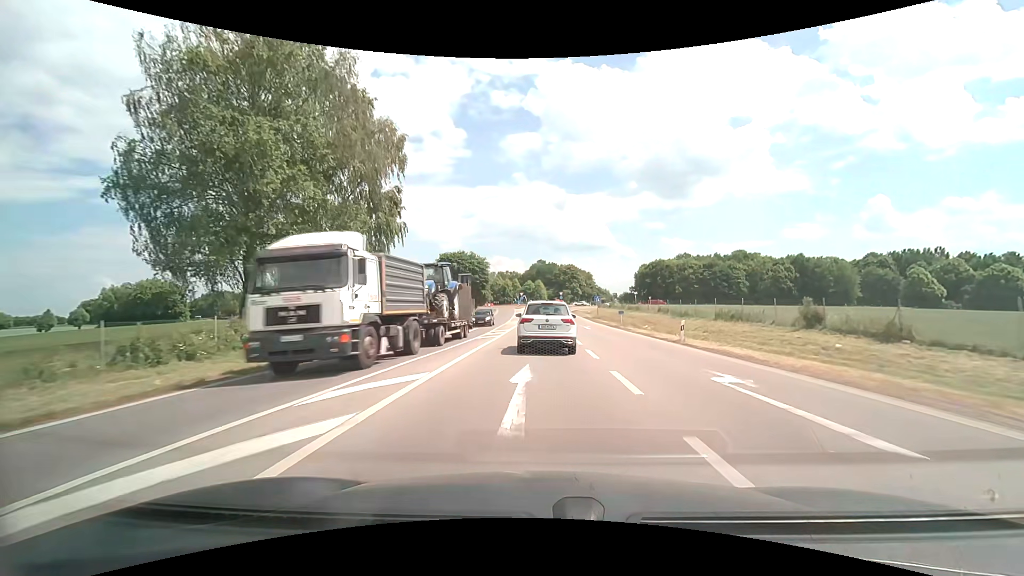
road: motorway_link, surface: asphalt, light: Day
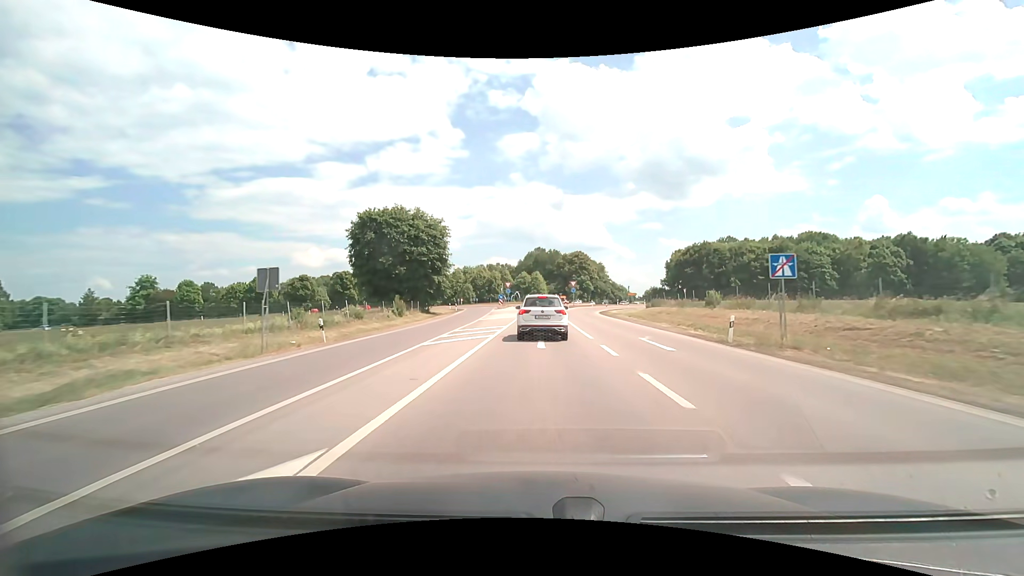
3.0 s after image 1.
(0.0, +54.9) m; 0°
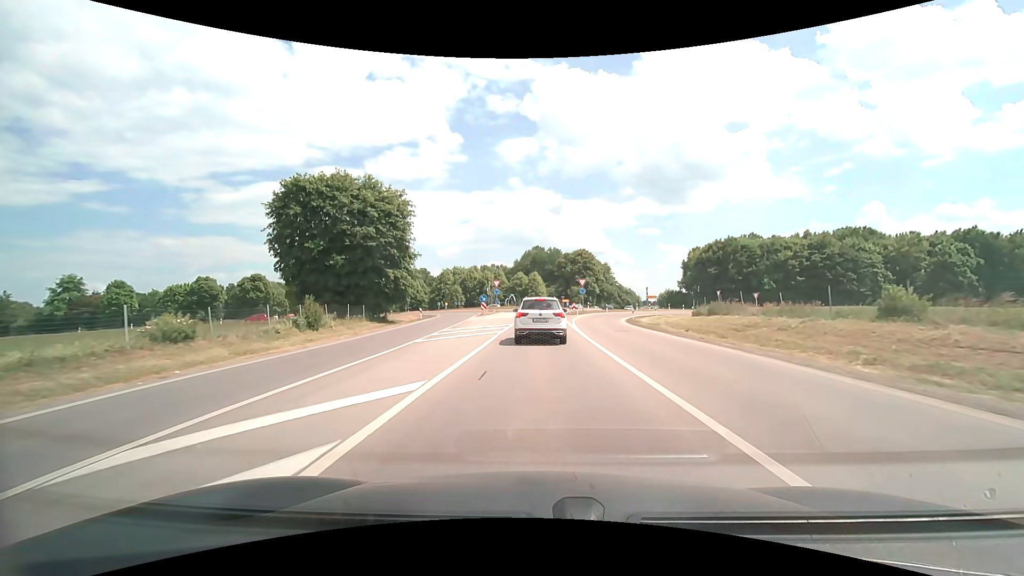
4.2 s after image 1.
(0.0, +20.0) m; 0°
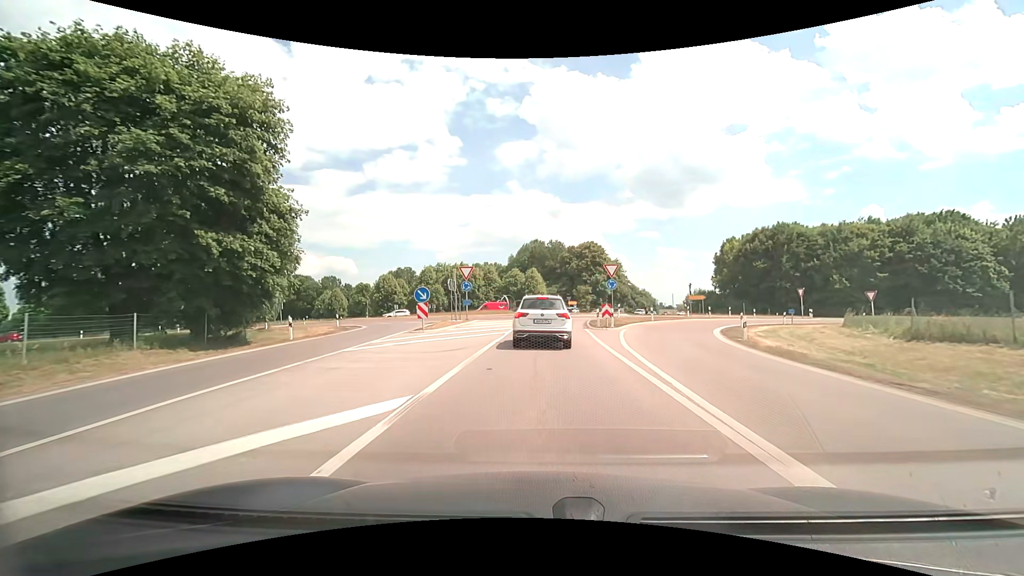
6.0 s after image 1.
(0.0, +25.8) m; 0°
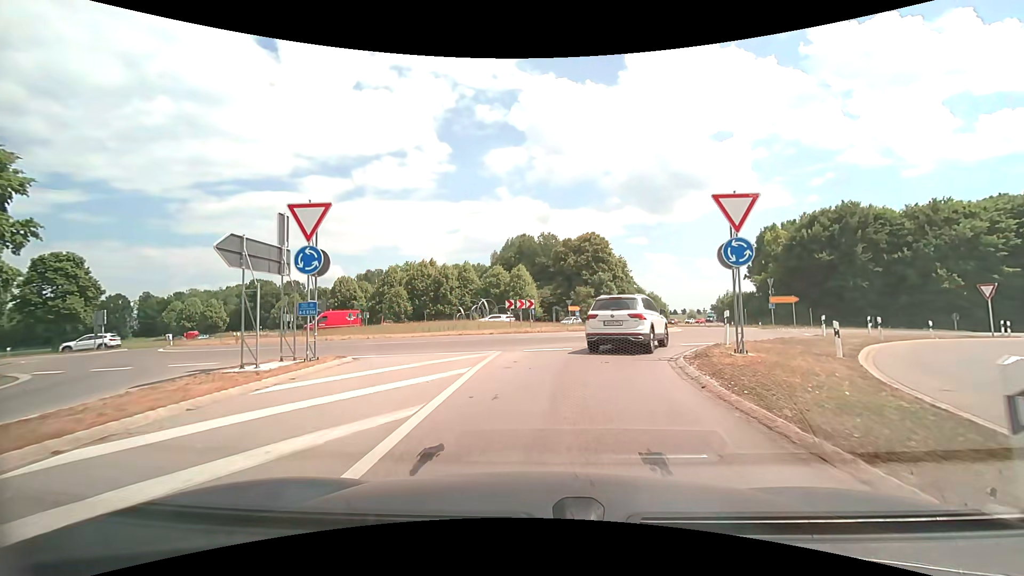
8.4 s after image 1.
(+0.2, +24.3) m; +1°
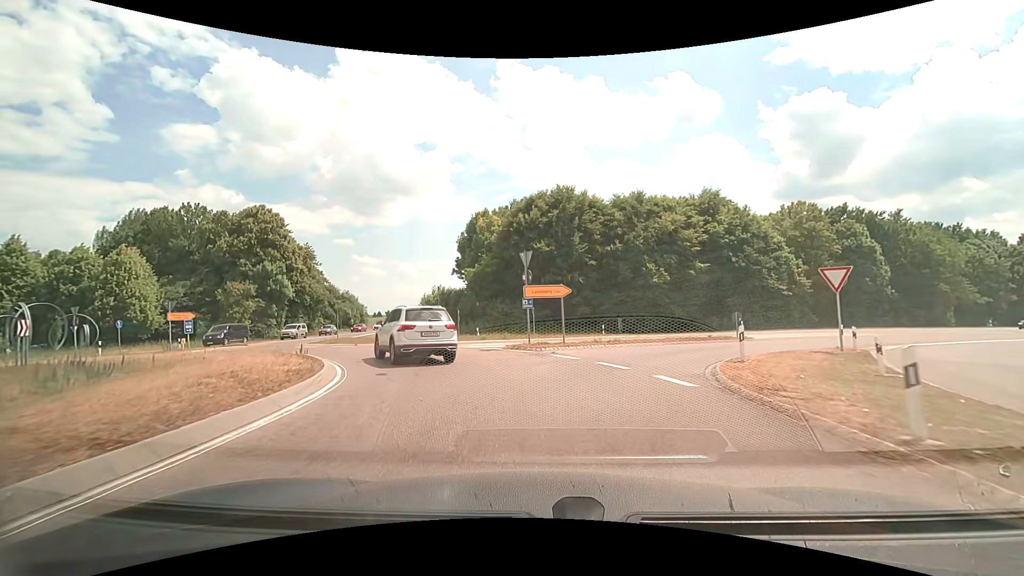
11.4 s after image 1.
(+6.4, +23.4) m; +33°
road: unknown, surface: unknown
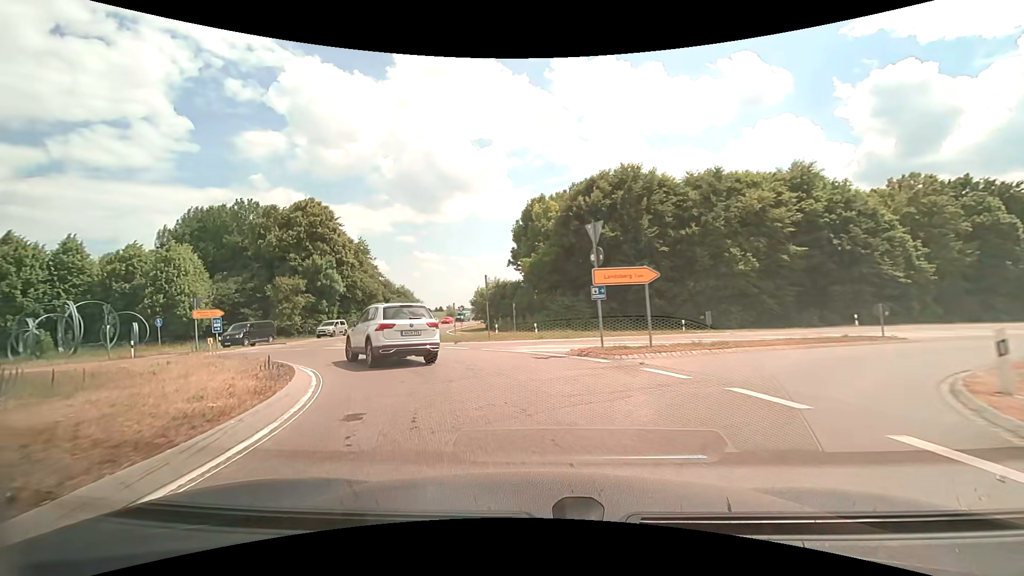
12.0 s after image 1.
(-0.2, +5.5) m; -6°
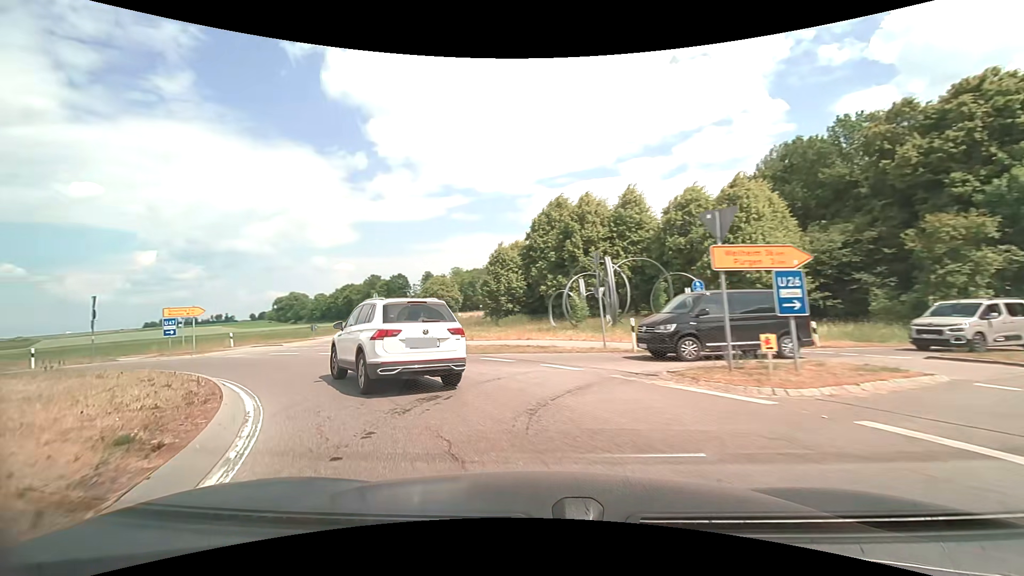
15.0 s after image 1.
(-12.1, +22.2) m; -62°
(-2, +10) (-9, +17) (-18, +20) (-28, +20) (-38, +20) (-48, +22) (-57, +26) (-66, +31) (-74, +37) (-83, +42) m
